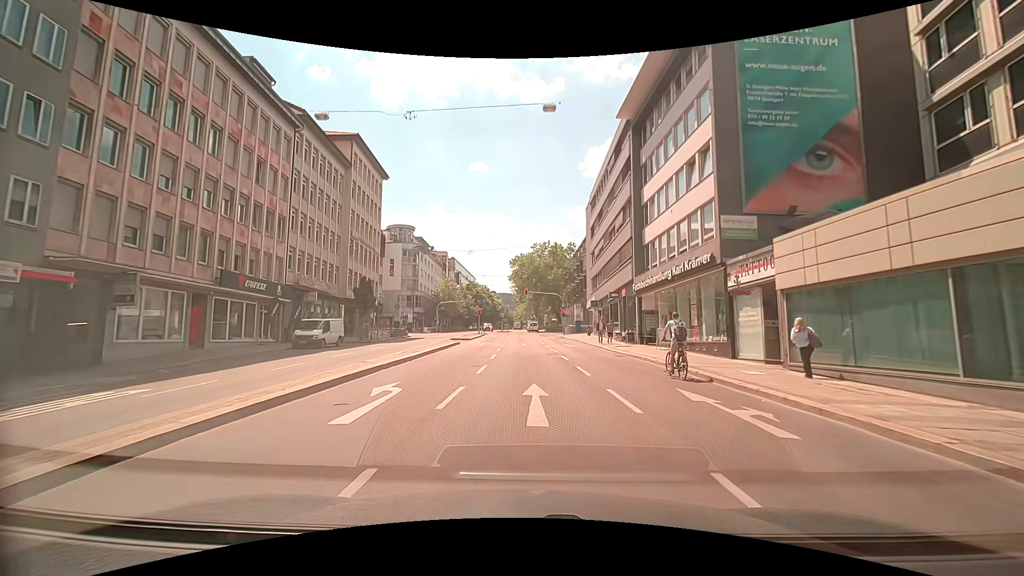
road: secondary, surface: asphalt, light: Day
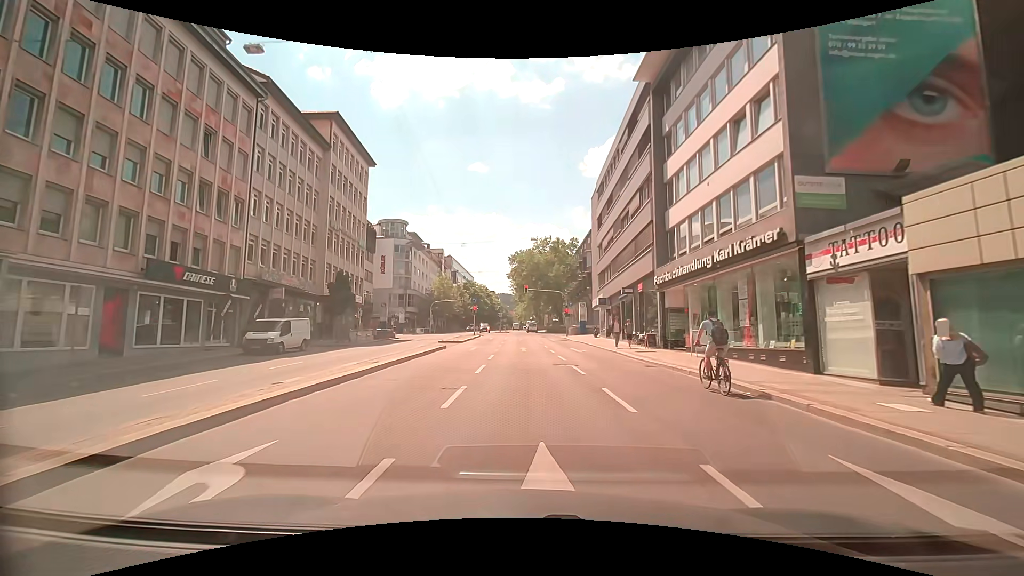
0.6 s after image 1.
(-0.1, +5.7) m; 0°
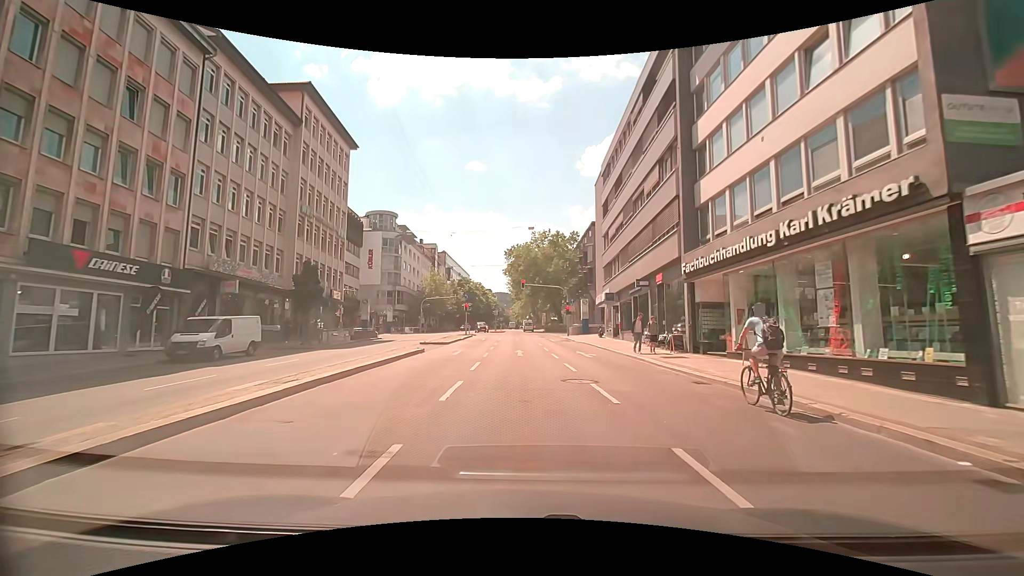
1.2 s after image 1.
(+0.2, +5.4) m; +1°
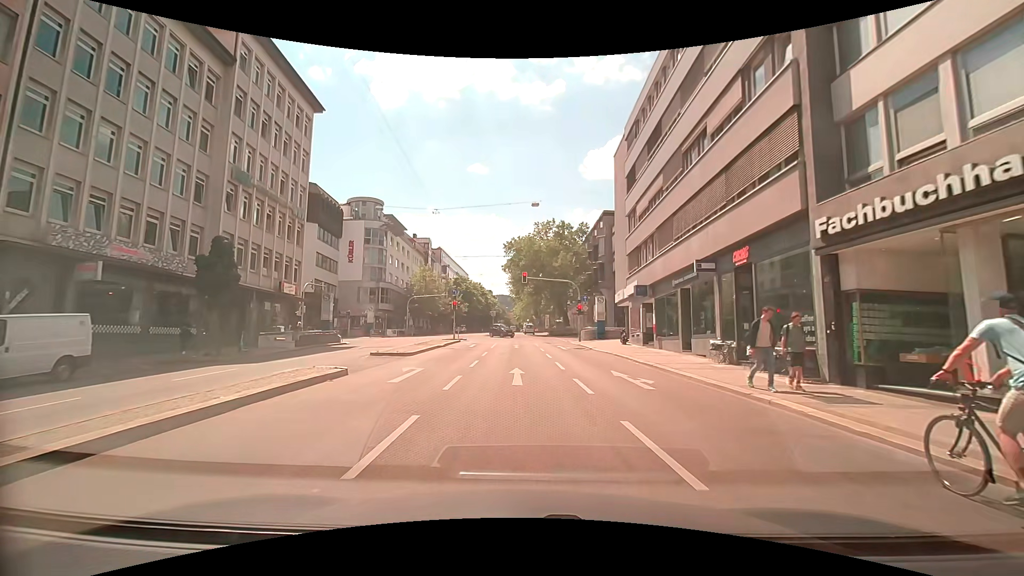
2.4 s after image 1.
(0.0, +10.3) m; 0°
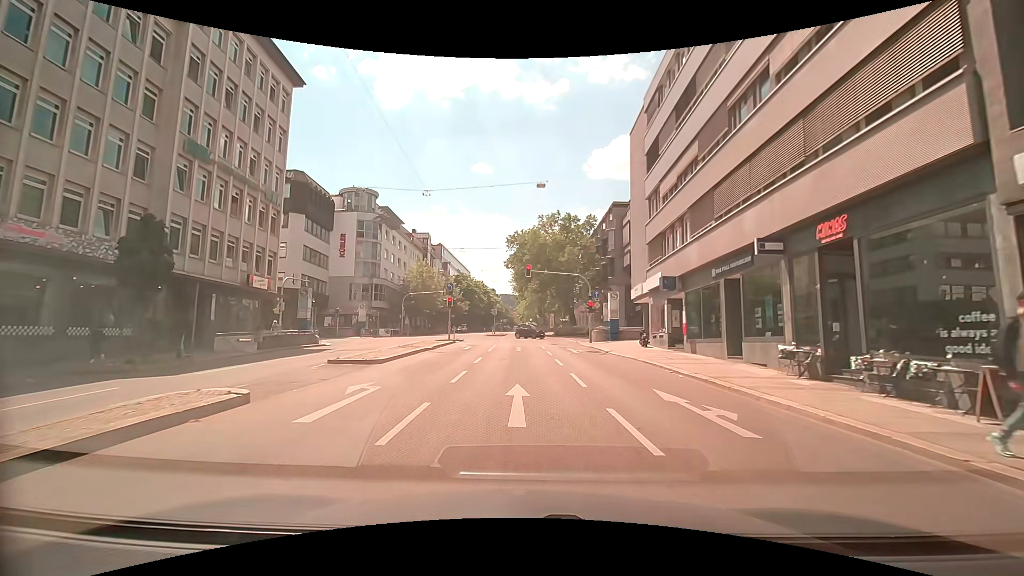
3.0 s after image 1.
(+0.2, +4.9) m; 0°
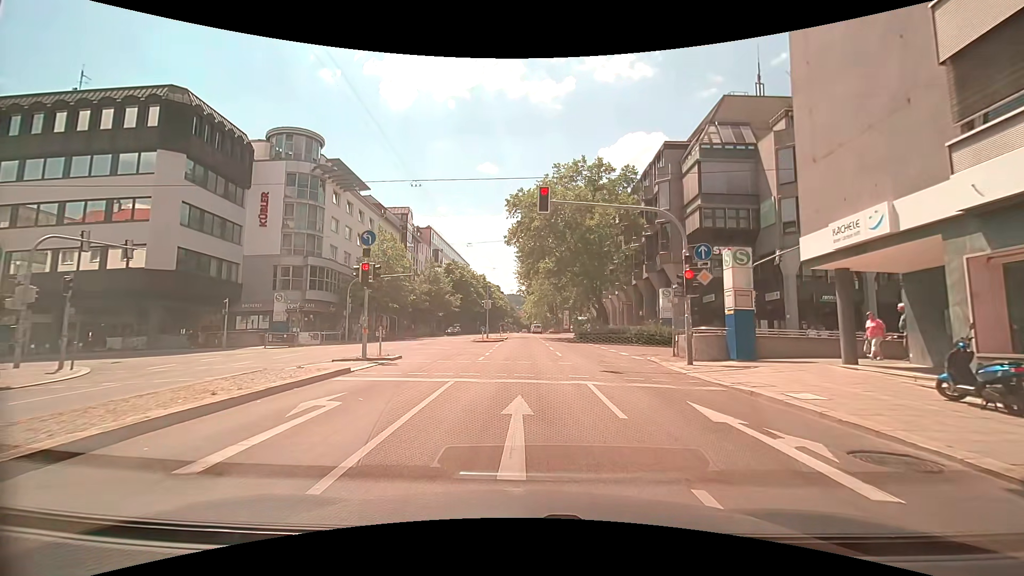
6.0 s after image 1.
(-0.3, +22.0) m; -1°
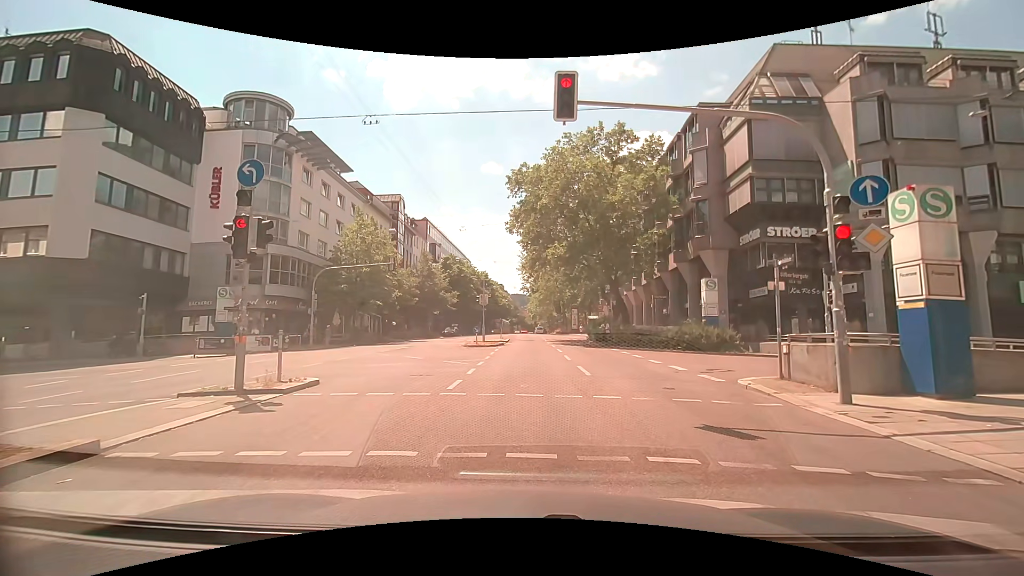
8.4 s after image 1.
(0.0, +7.3) m; +1°
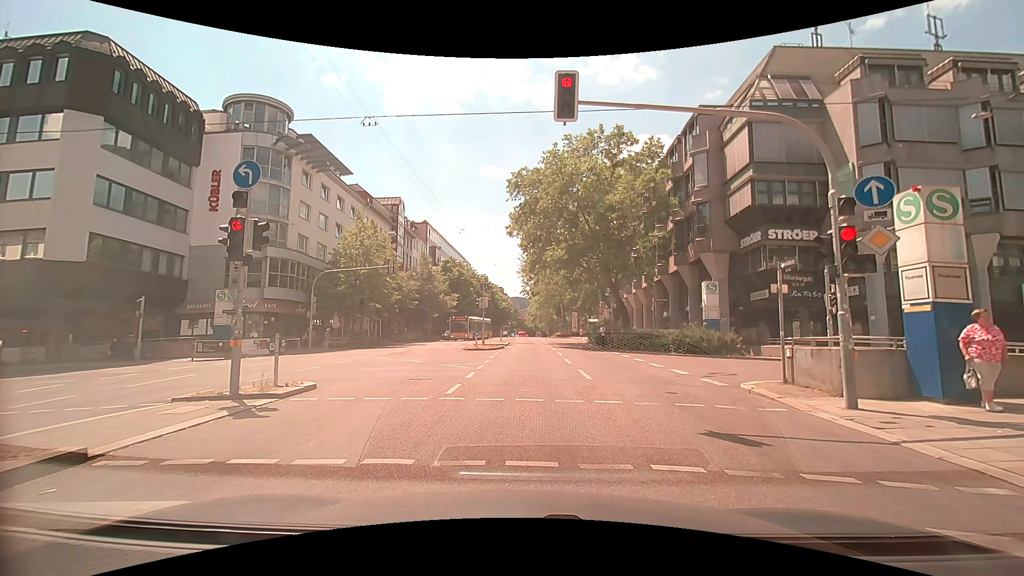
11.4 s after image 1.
(0.0, +0.2) m; 0°
(0, +10) (0, +20) (-1, +30) (-1, +40) (-1, +50) (-1, +60) (-1, +70) (-2, +80) (-2, +90) (-2, +100) m
